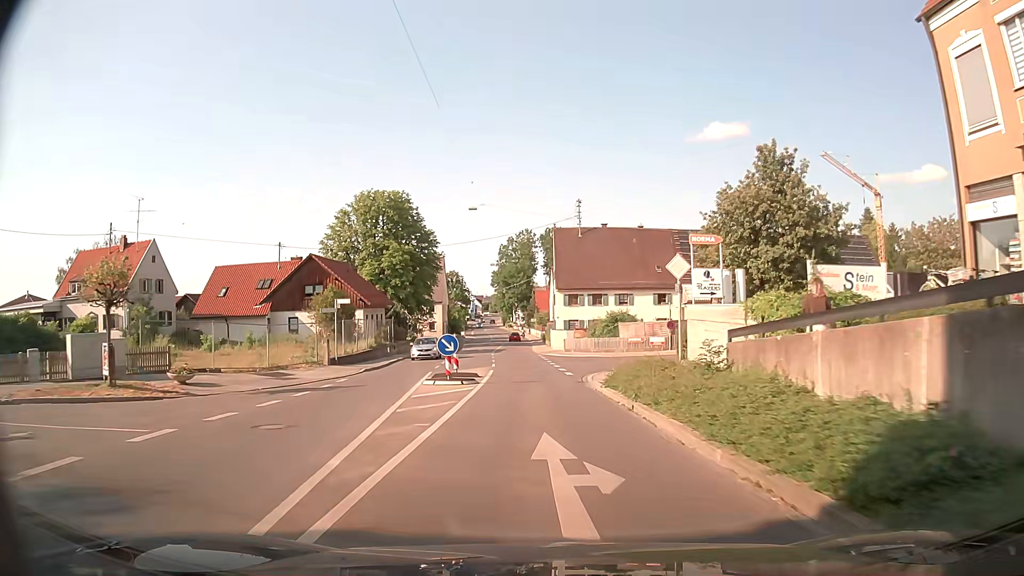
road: tertiary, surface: asphalt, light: Day
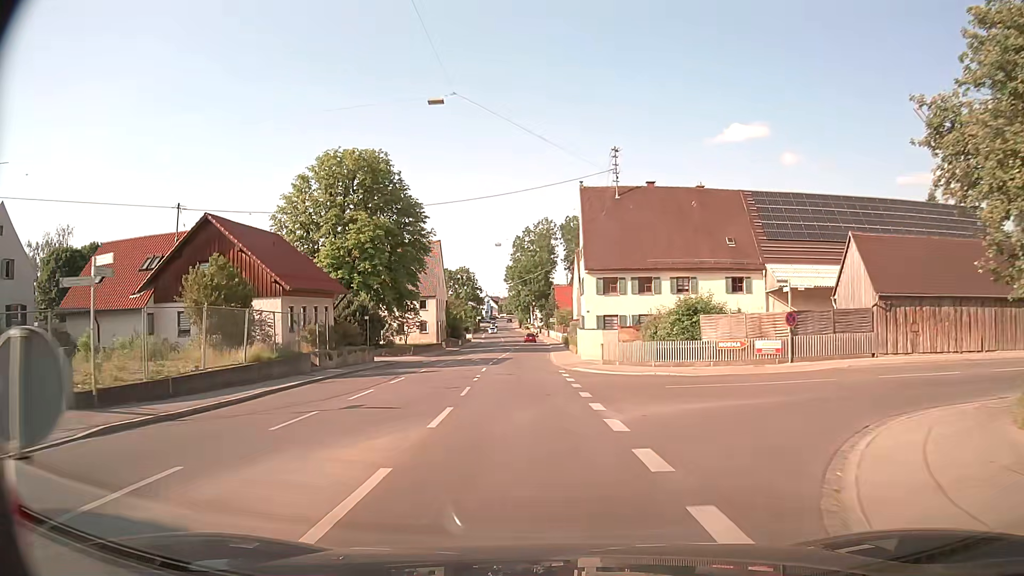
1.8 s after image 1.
(-0.3, +20.2) m; -2°
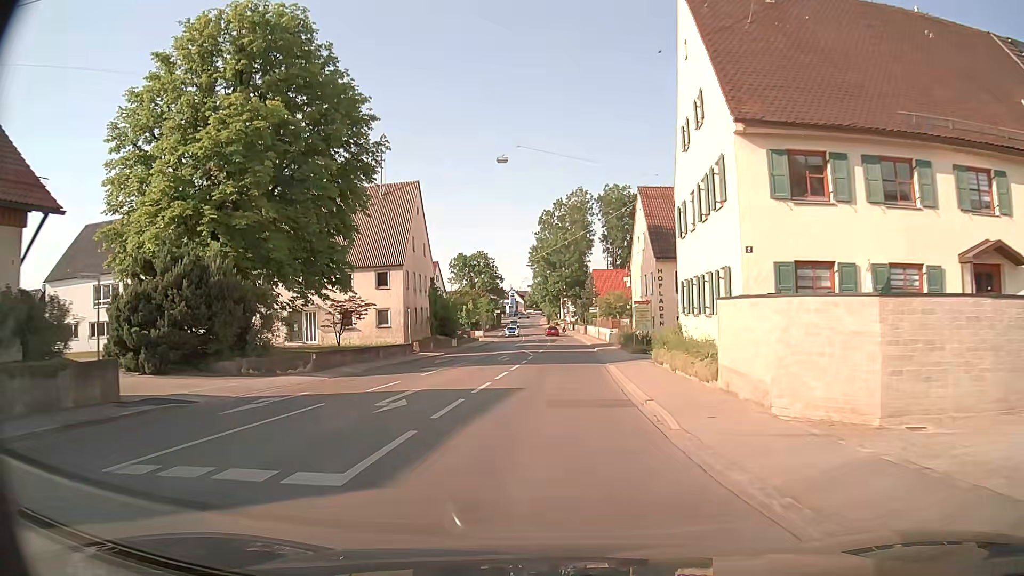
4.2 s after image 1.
(-0.8, +29.7) m; -2°
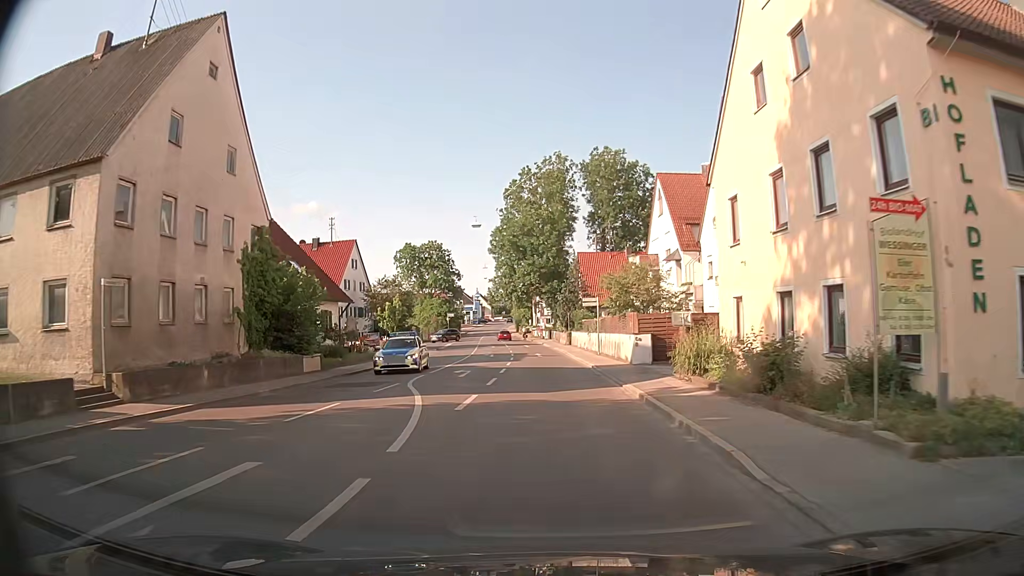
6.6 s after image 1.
(+0.4, +29.4) m; +2°
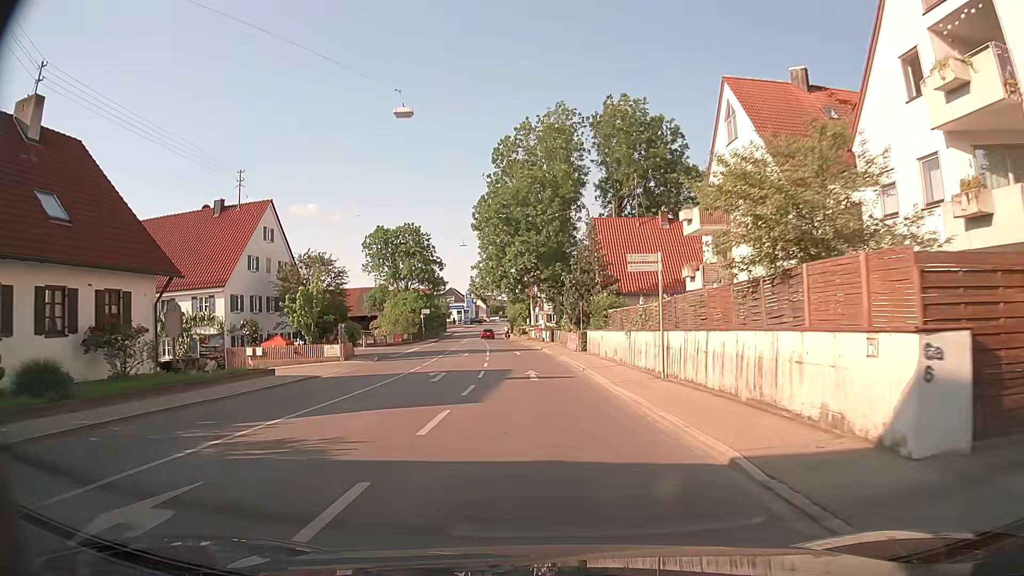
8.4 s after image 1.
(+0.1, +21.2) m; 0°
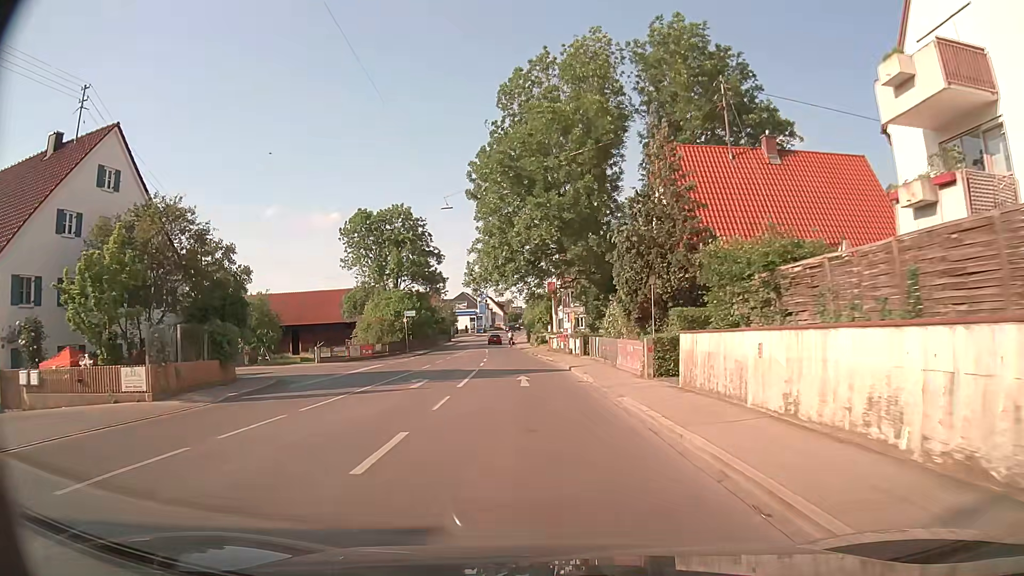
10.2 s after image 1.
(-0.2, +20.7) m; -2°
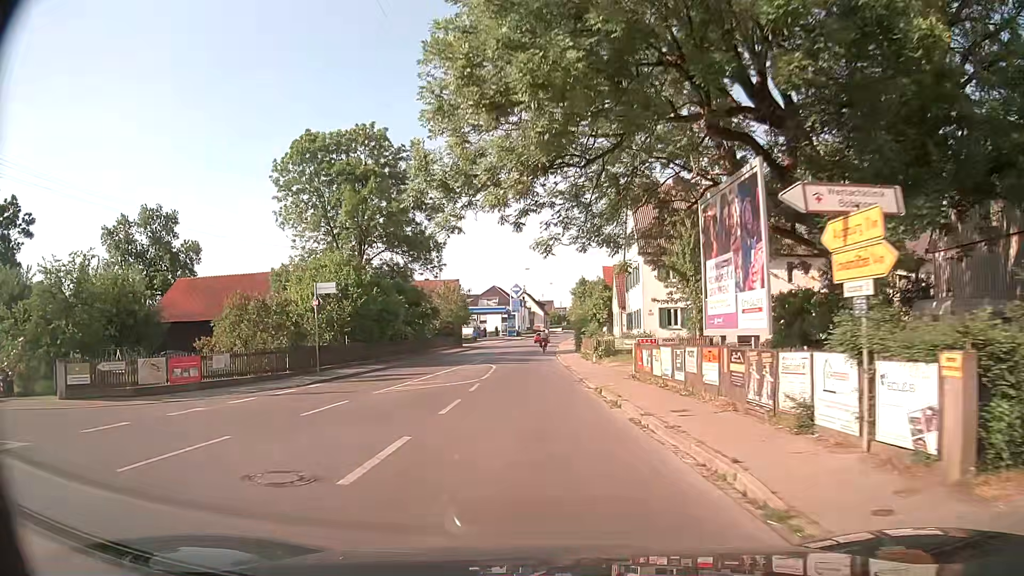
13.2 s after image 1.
(-1.1, +32.2) m; -4°
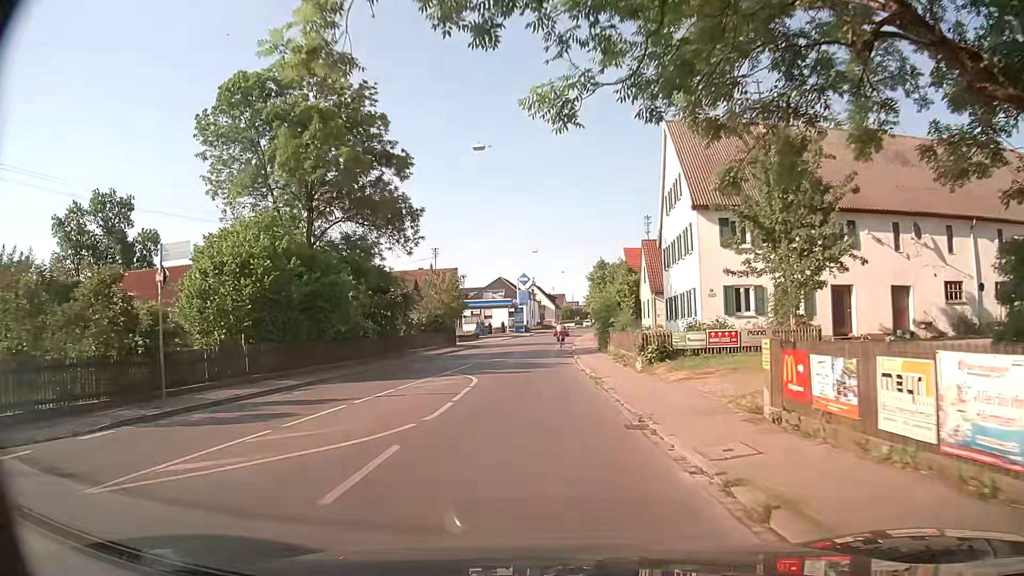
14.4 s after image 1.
(0.0, +12.5) m; -1°
(0, +10) (0, +20) (-1, +30) (-1, +40) (0, +50) (0, +60) (+1, +70) (+2, +80) (+4, +90) (+11, +96) m
